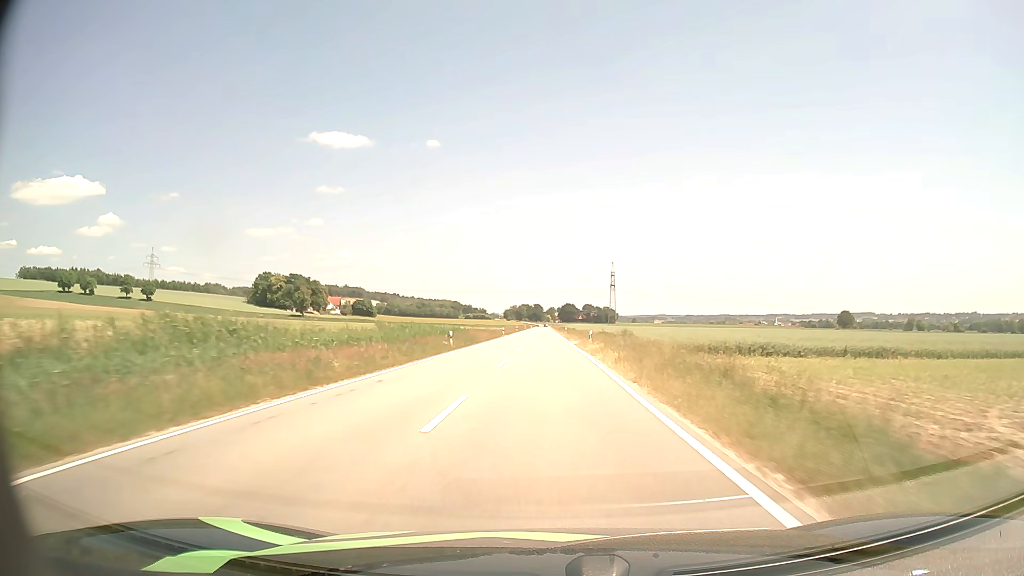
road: tertiary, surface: asphalt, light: Day
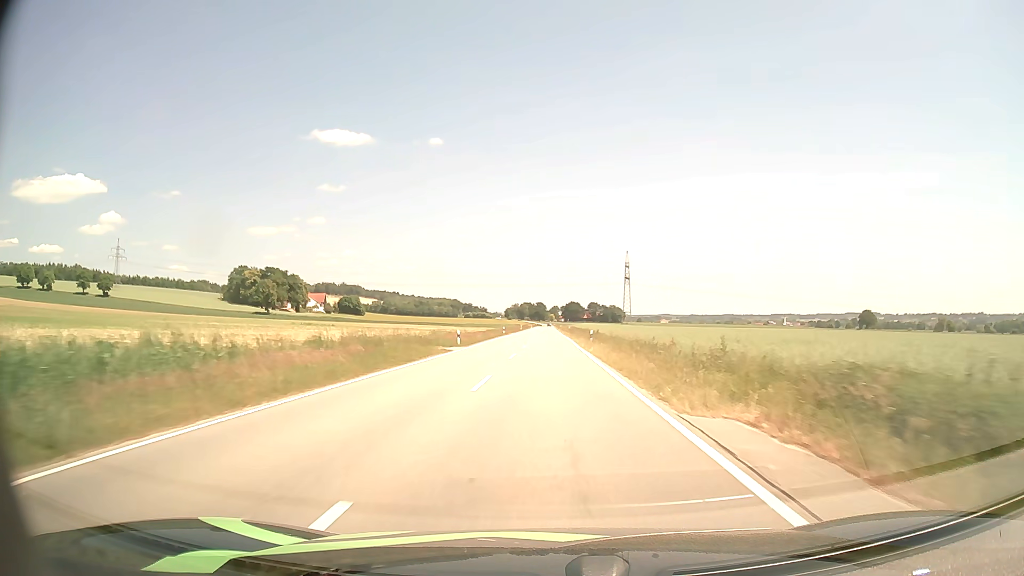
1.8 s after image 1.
(0.0, +45.0) m; 0°
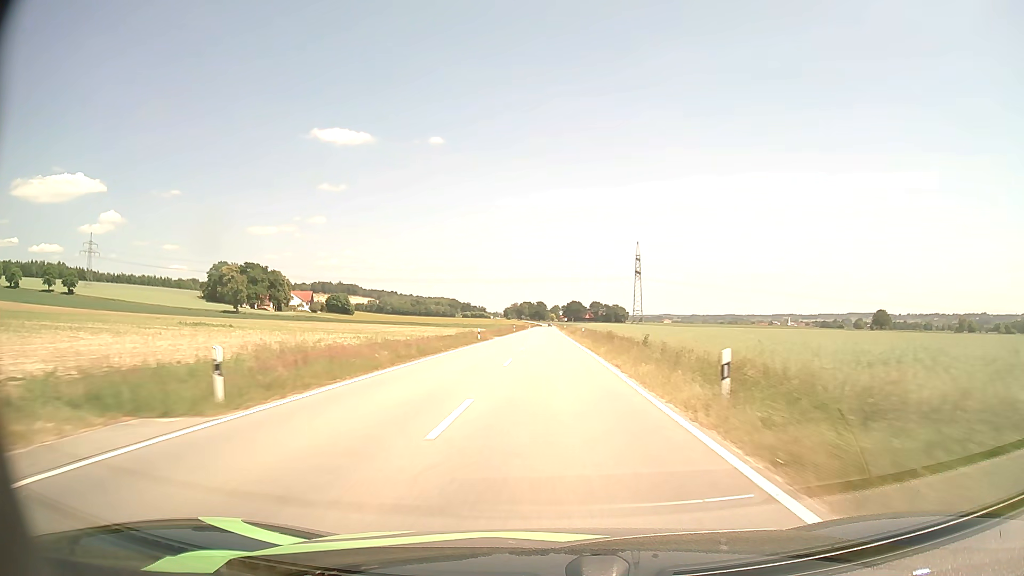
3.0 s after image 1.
(0.0, +30.2) m; 0°
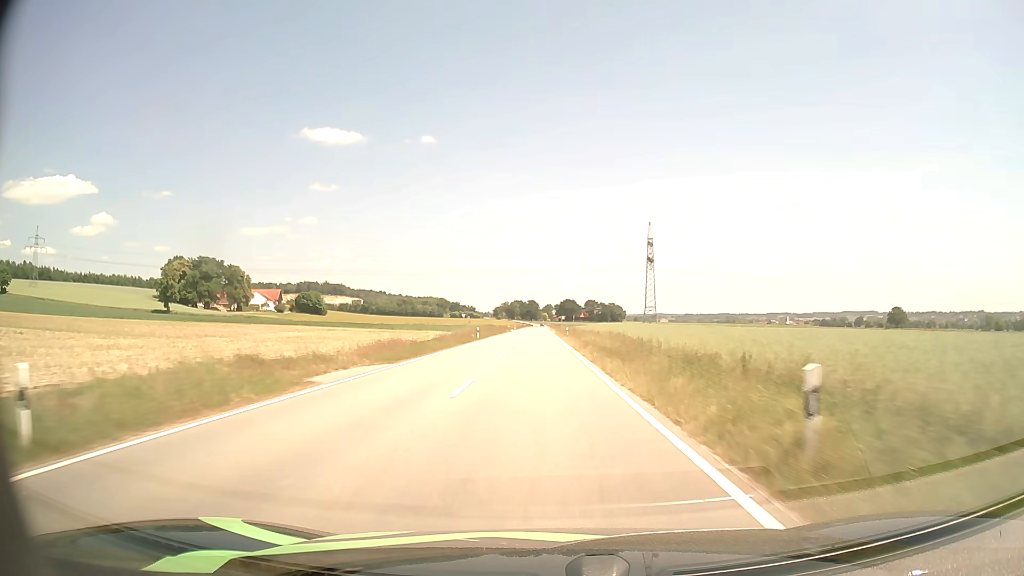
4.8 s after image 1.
(+0.3, +45.4) m; +1°
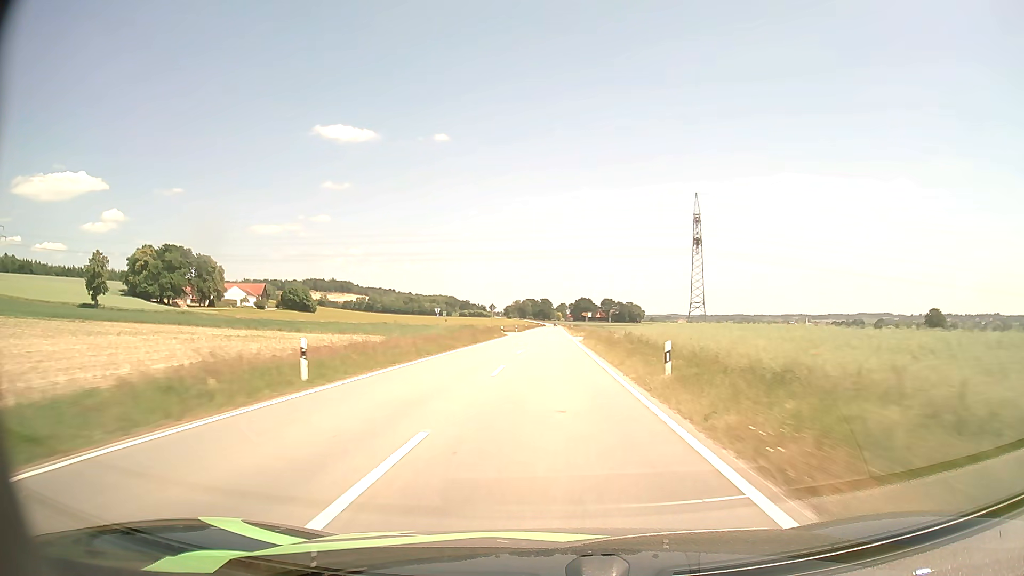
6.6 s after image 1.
(-0.5, +45.1) m; -1°
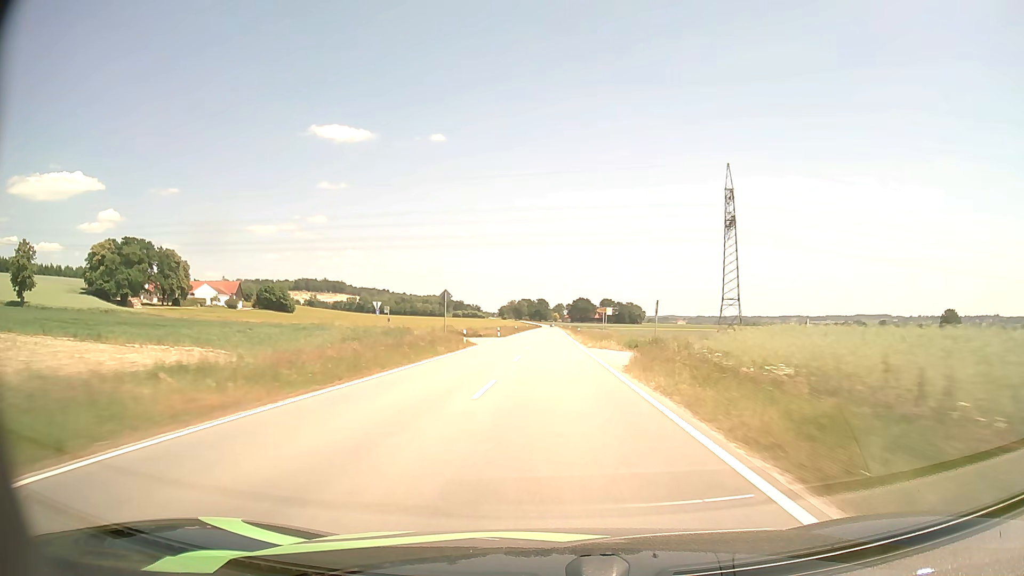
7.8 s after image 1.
(+0.1, +29.8) m; 0°
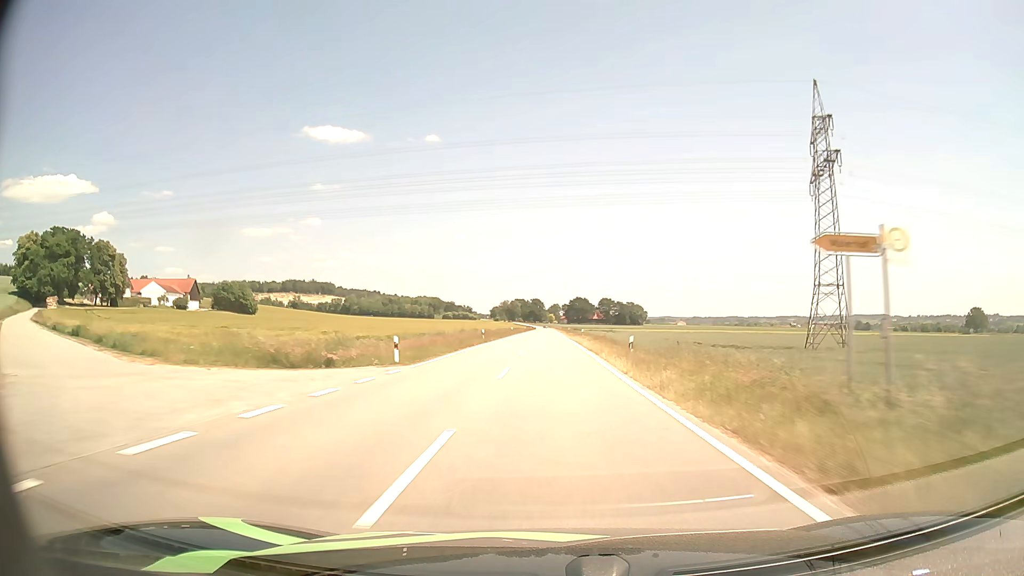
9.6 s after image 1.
(+0.2, +44.6) m; 0°
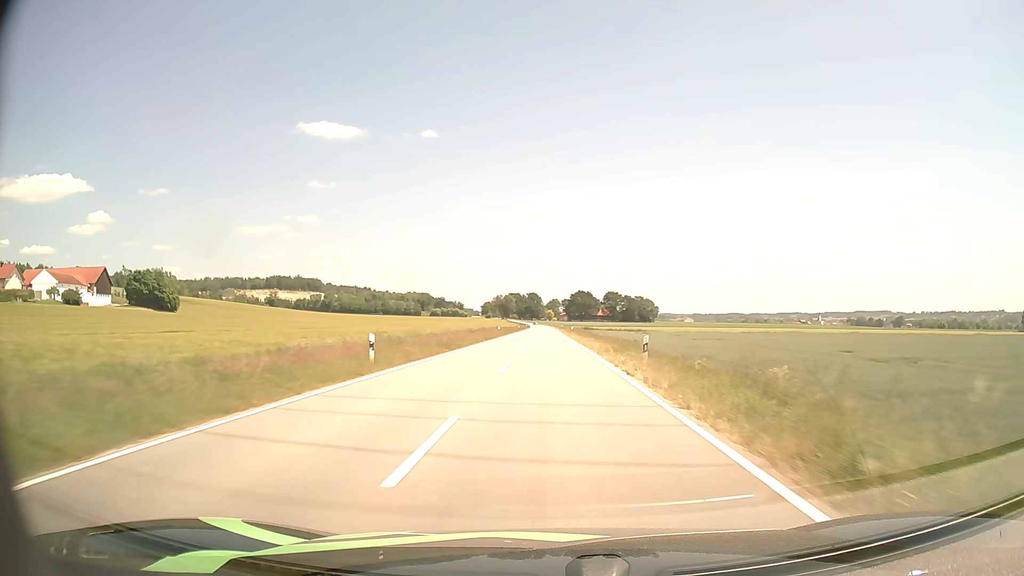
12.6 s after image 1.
(+0.3, +74.0) m; 0°
(0, +10) (0, +20) (0, +30) (0, +40) (0, +50) (0, +60) (0, +70) (0, +80) (0, +90) (0, +100) m
